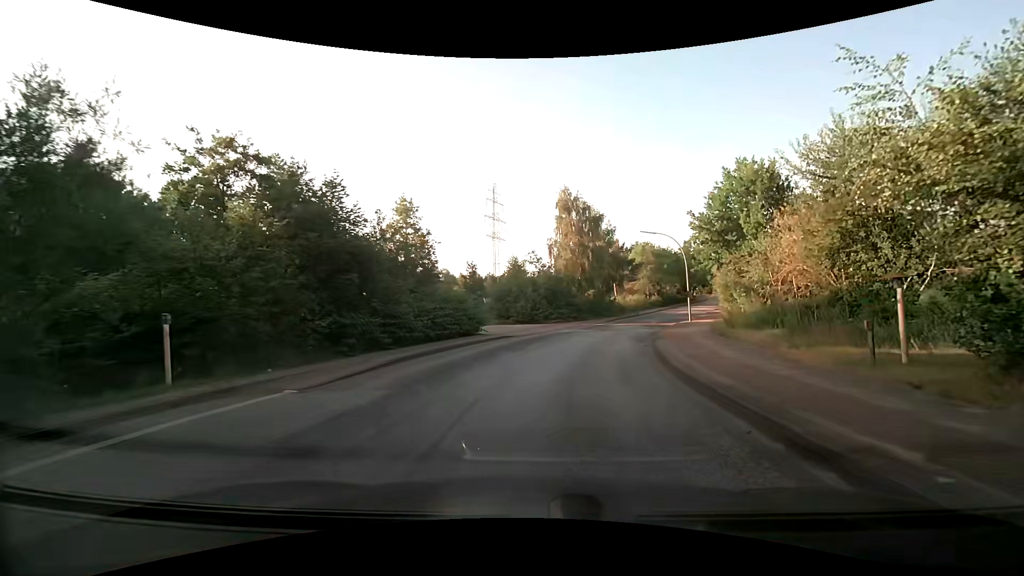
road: residential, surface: asphalt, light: Day
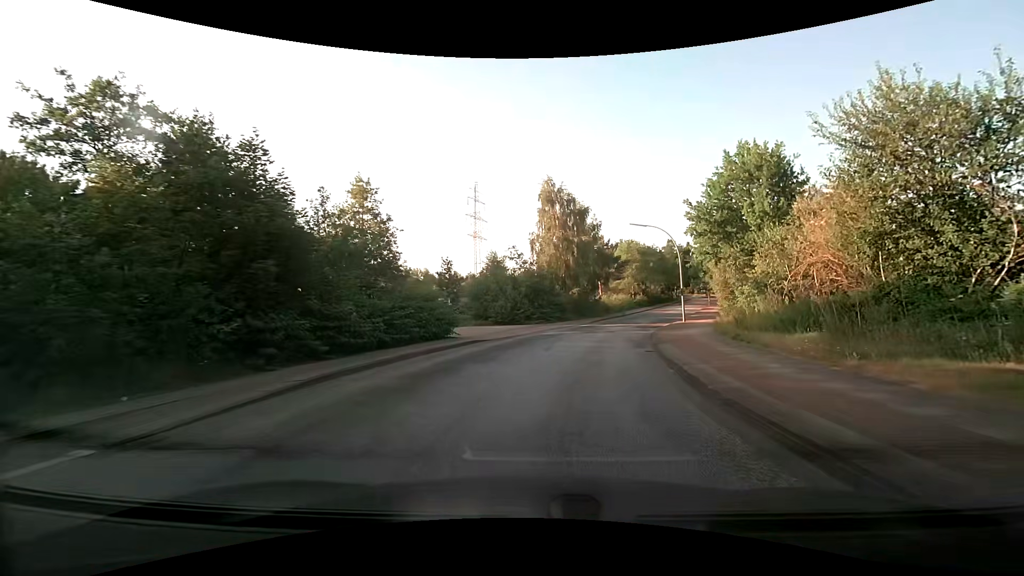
(0.0, +3.9) m; +1°
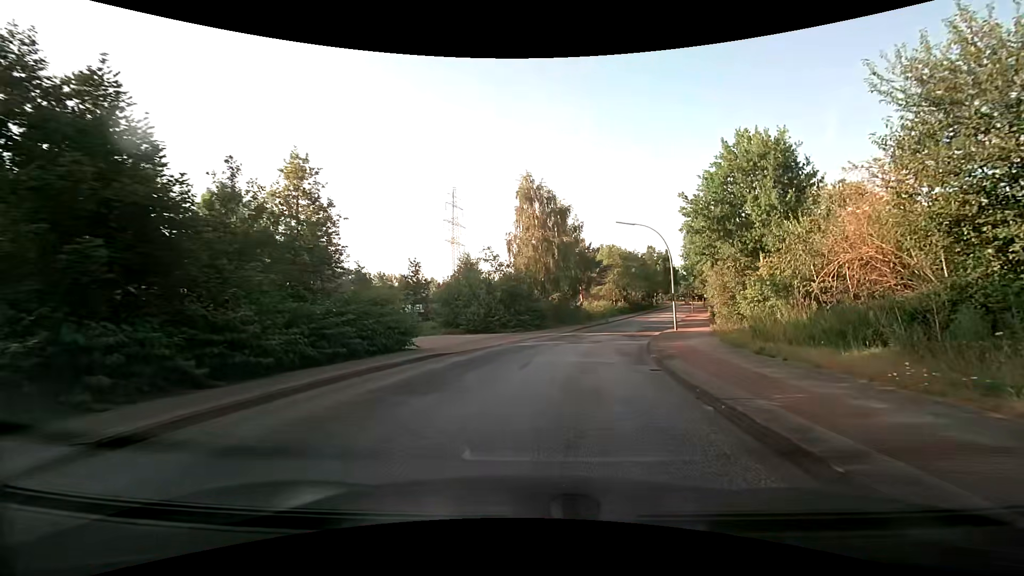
(+0.1, +4.1) m; +2°
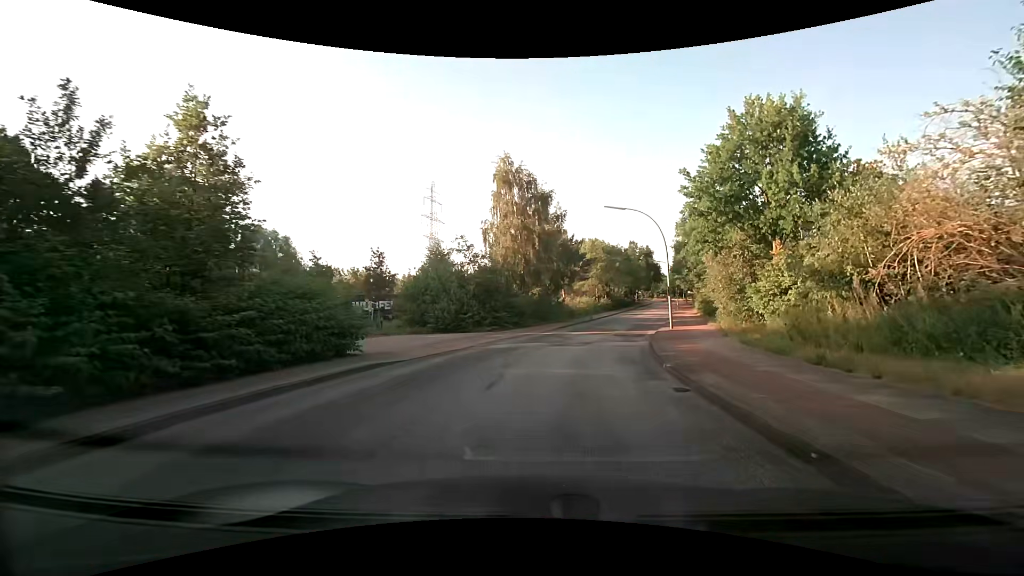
(+0.1, +4.3) m; +2°
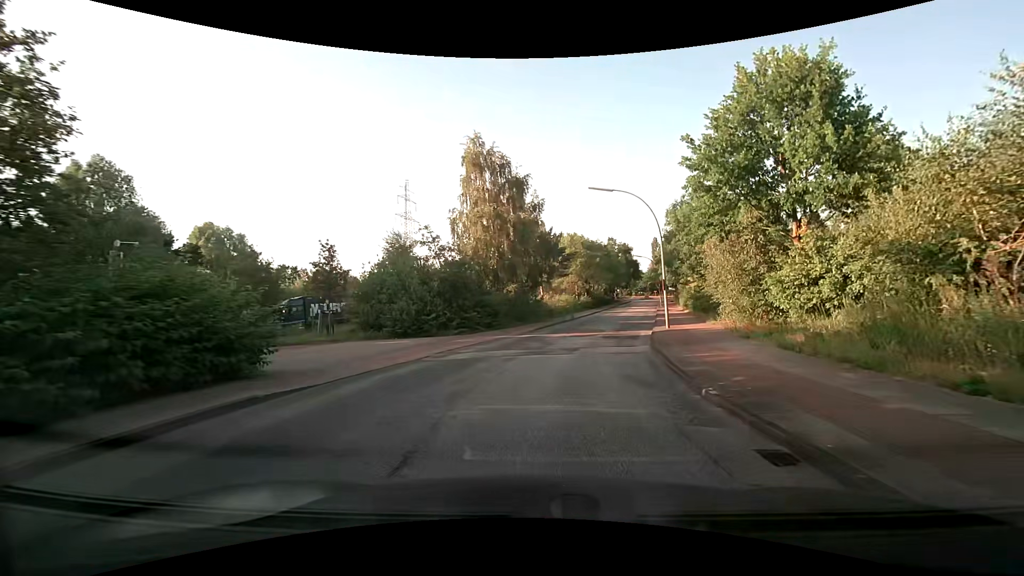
(+0.1, +4.6) m; +3°
